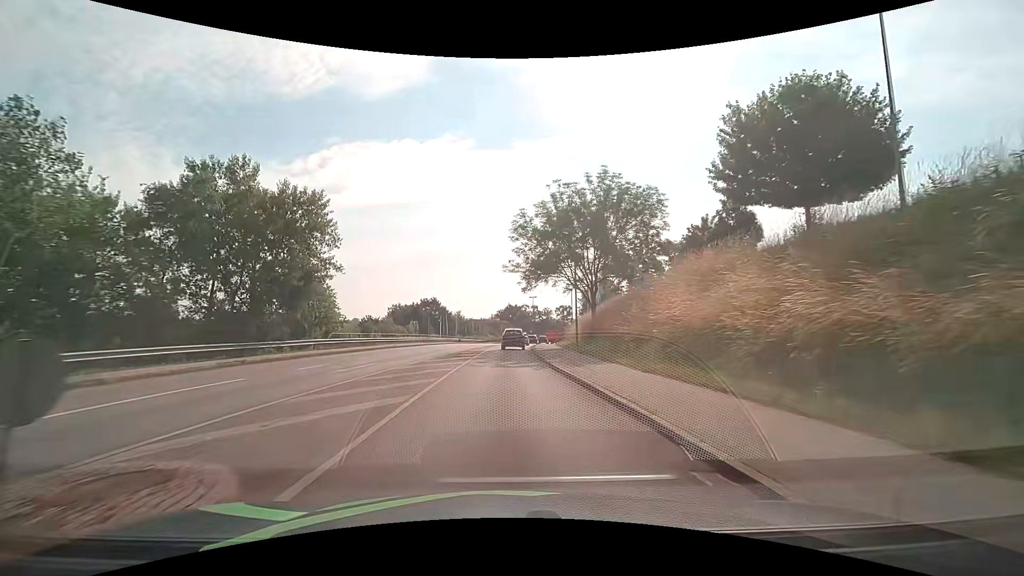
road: tertiary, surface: asphalt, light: Day
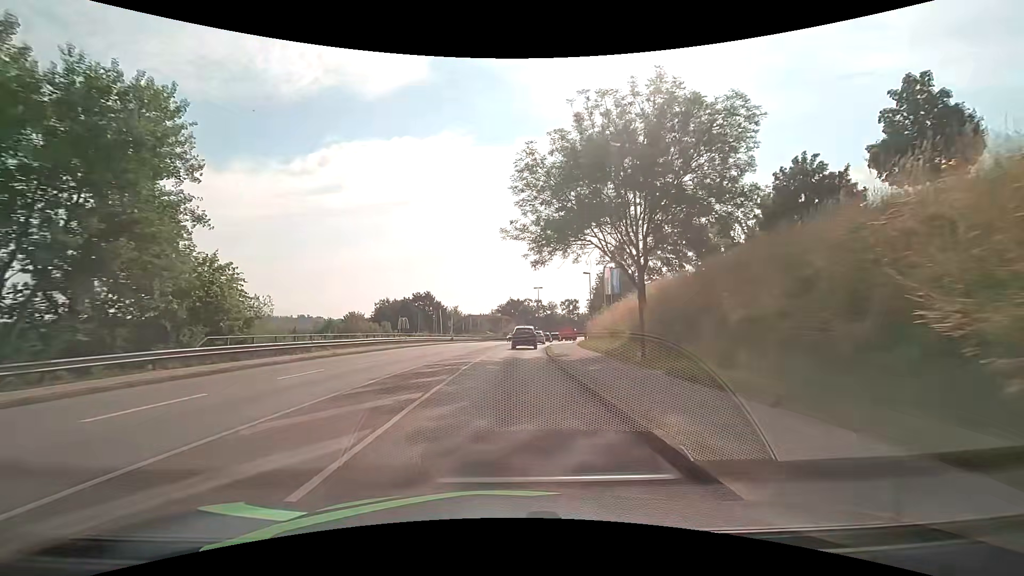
(-0.1, +15.1) m; 0°
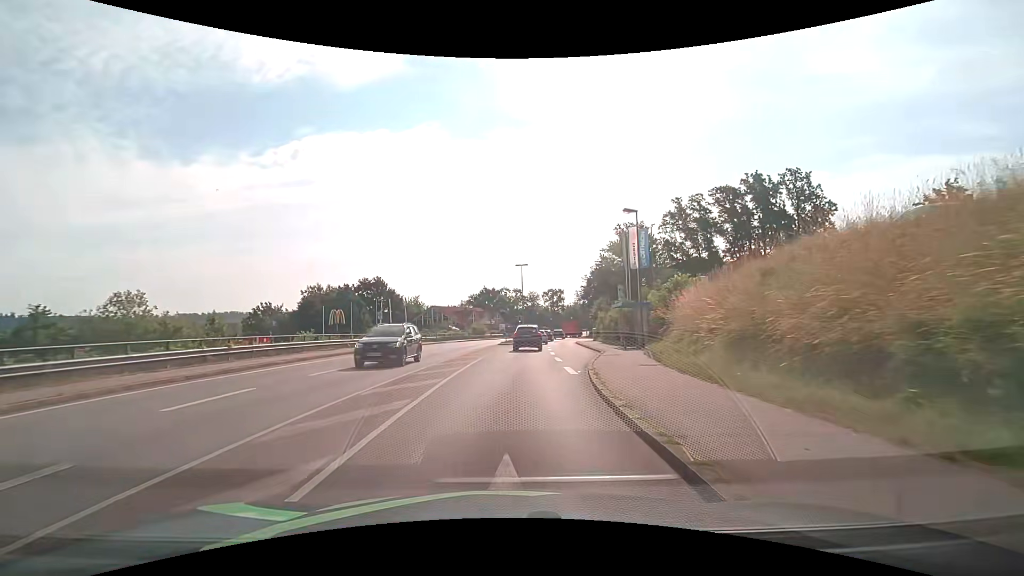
(+0.6, +29.0) m; +3°
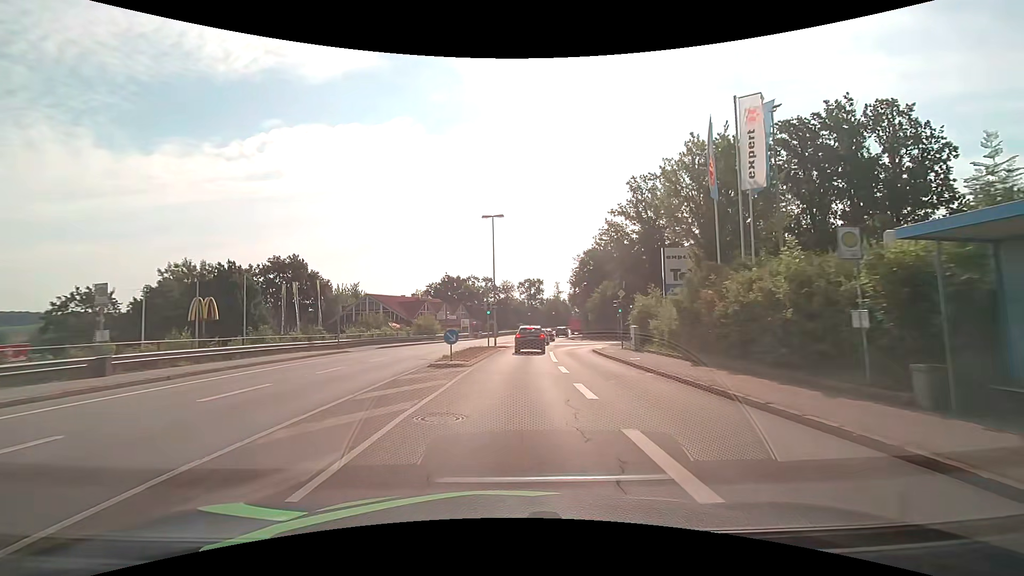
(+0.6, +28.6) m; +3°
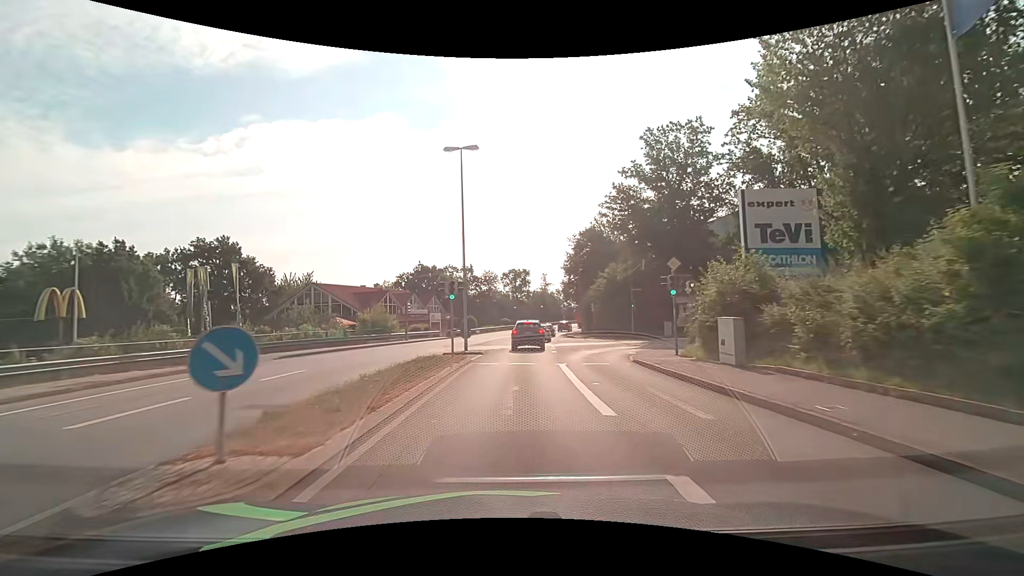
(+0.3, +14.3) m; +2°
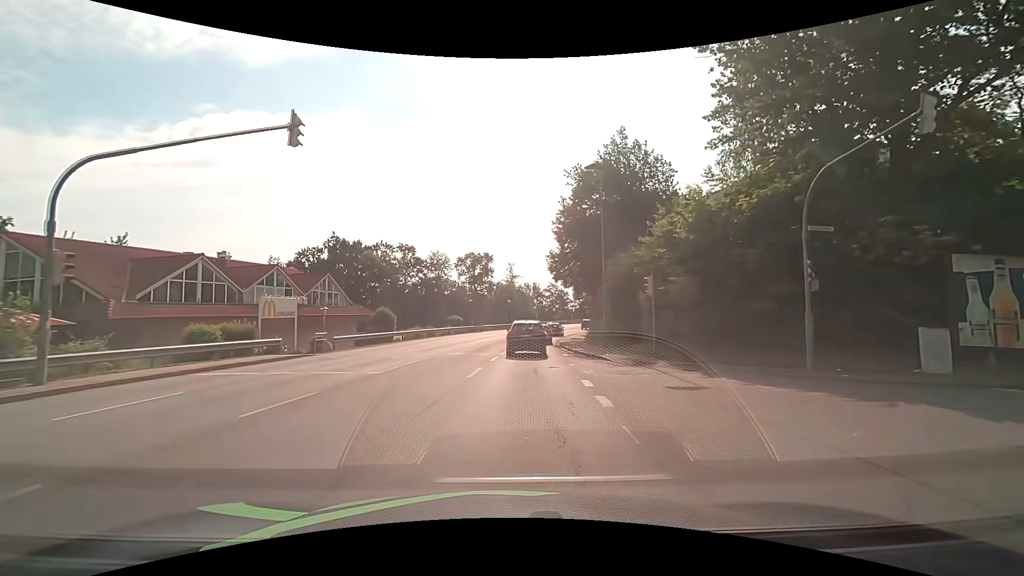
(+1.1, +30.9) m; +5°
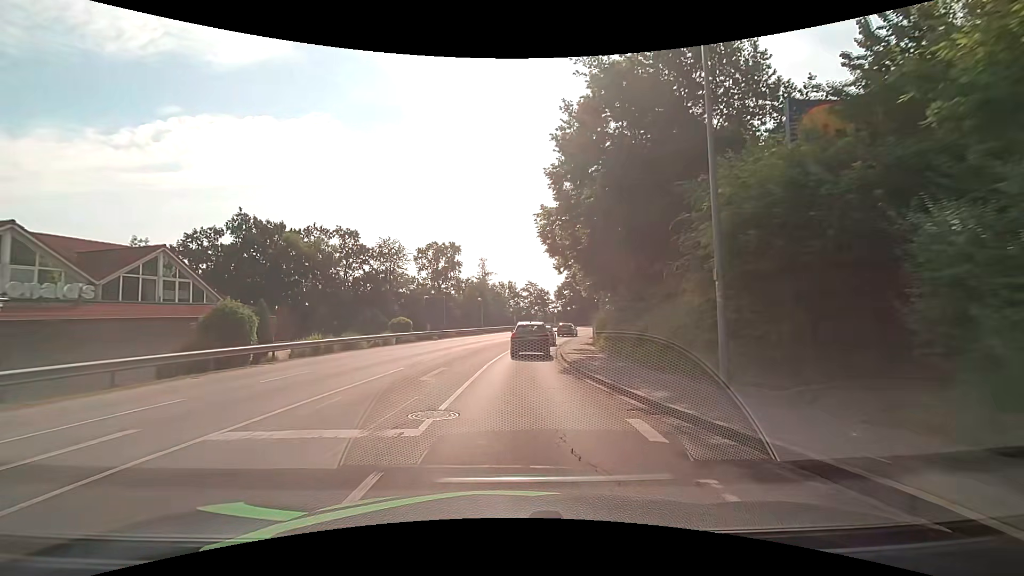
(+0.4, +17.6) m; +3°
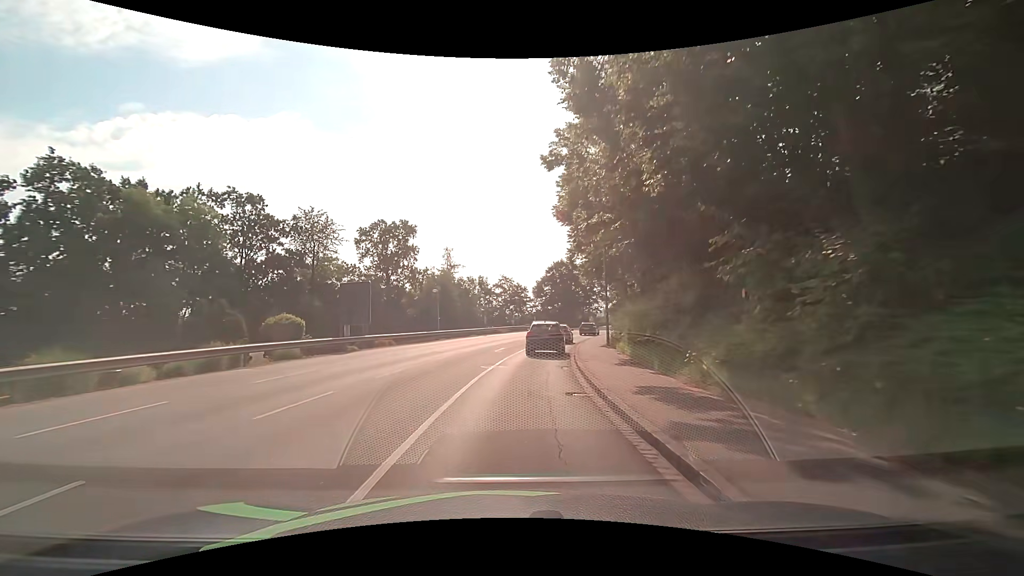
(+0.4, +18.1) m; +3°
(0, +10) (+1, +20) (+2, +30) (+4, +40) (+6, +49) (+9, +59) (+13, +68) (+17, +78) (+21, +87) (+25, +96) m
